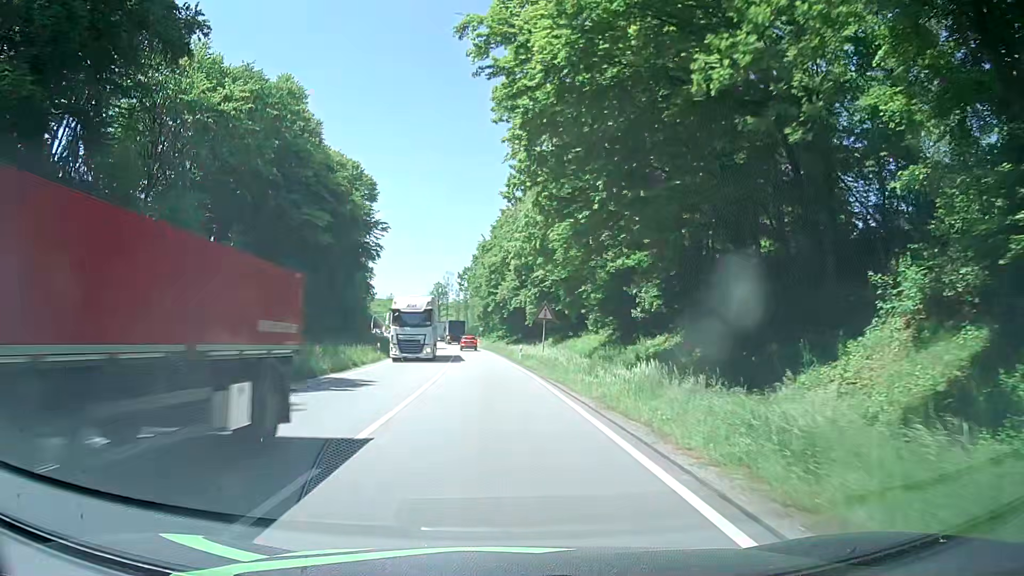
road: primary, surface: asphalt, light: Day
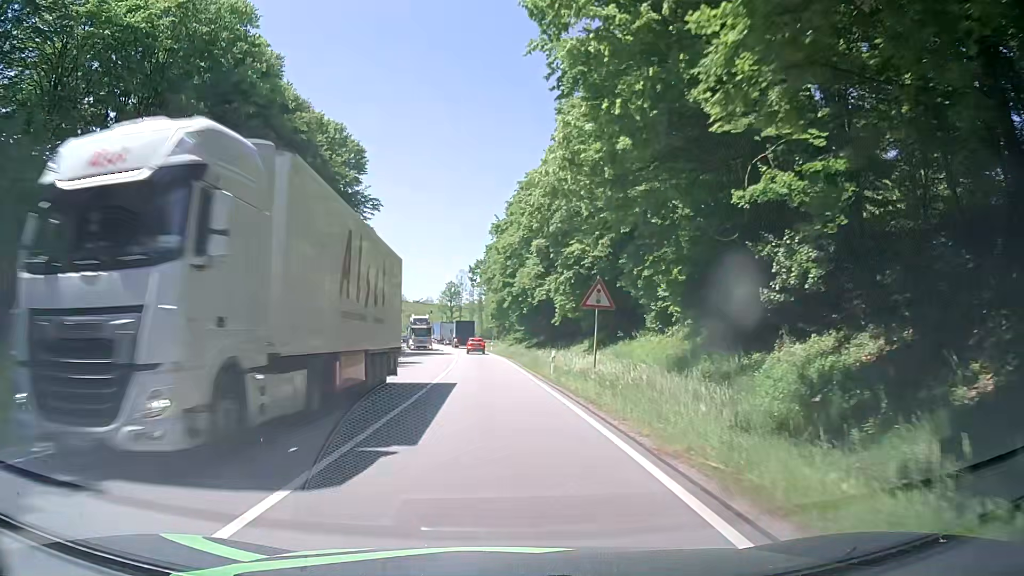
(-0.3, +16.0) m; -2°
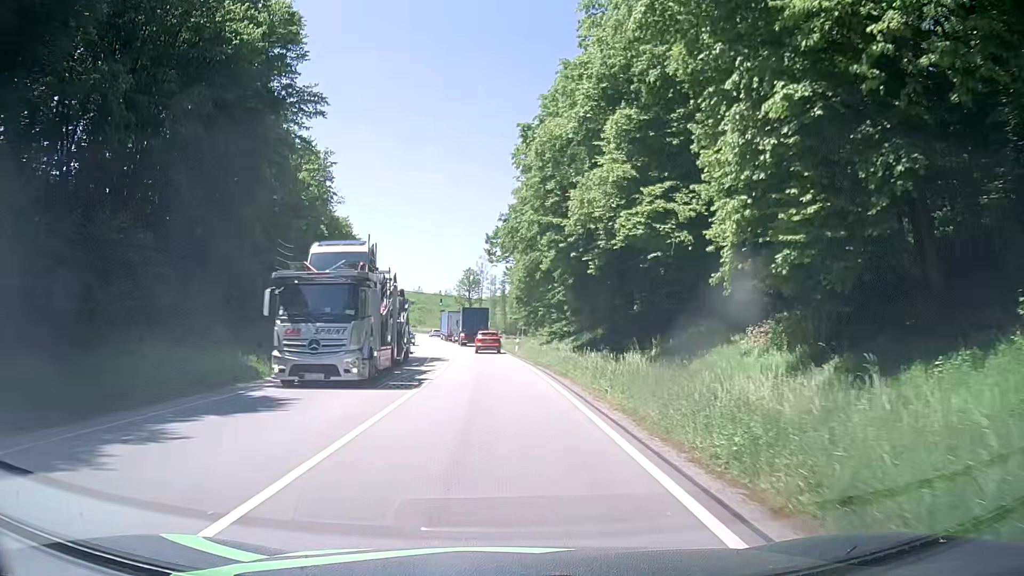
(-0.6, +29.2) m; -2°
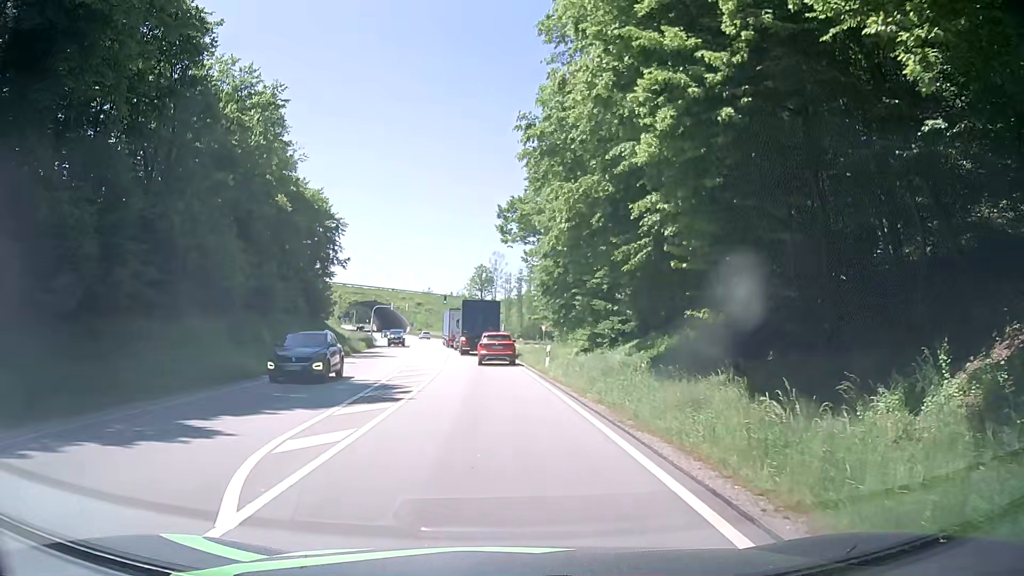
(-0.2, +19.1) m; -1°
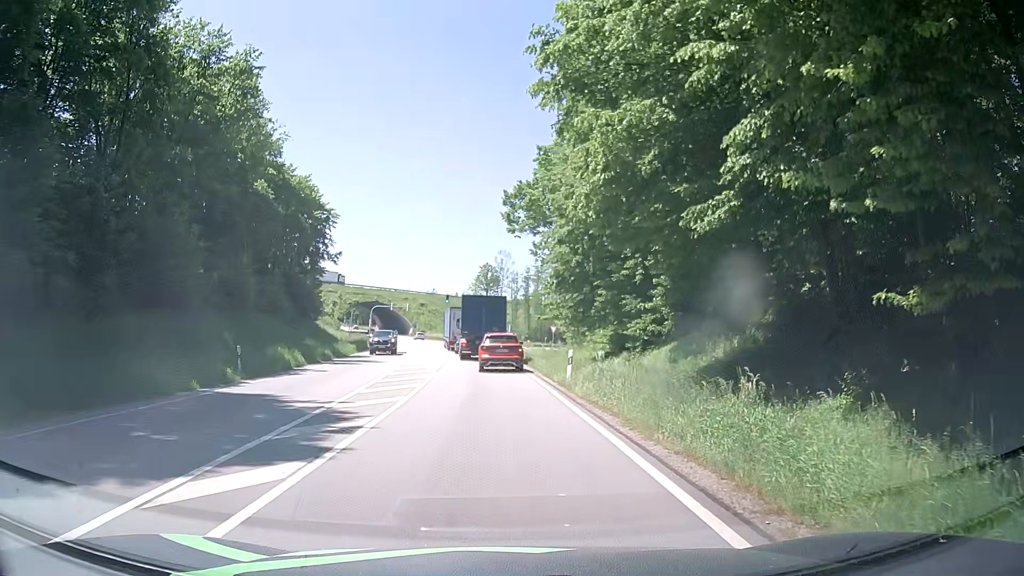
(-0.1, +6.6) m; -1°
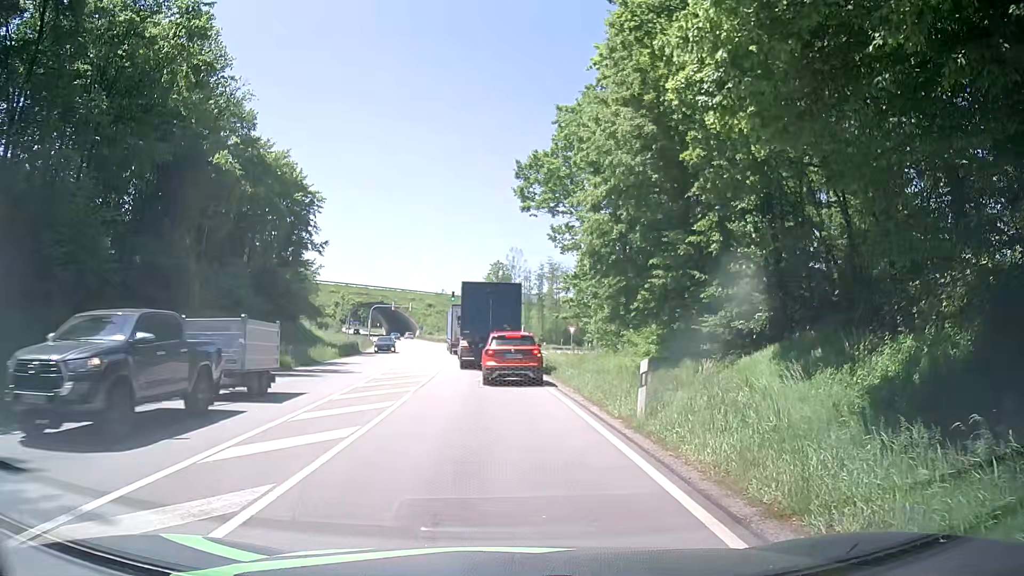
(0.0, +9.4) m; -2°
